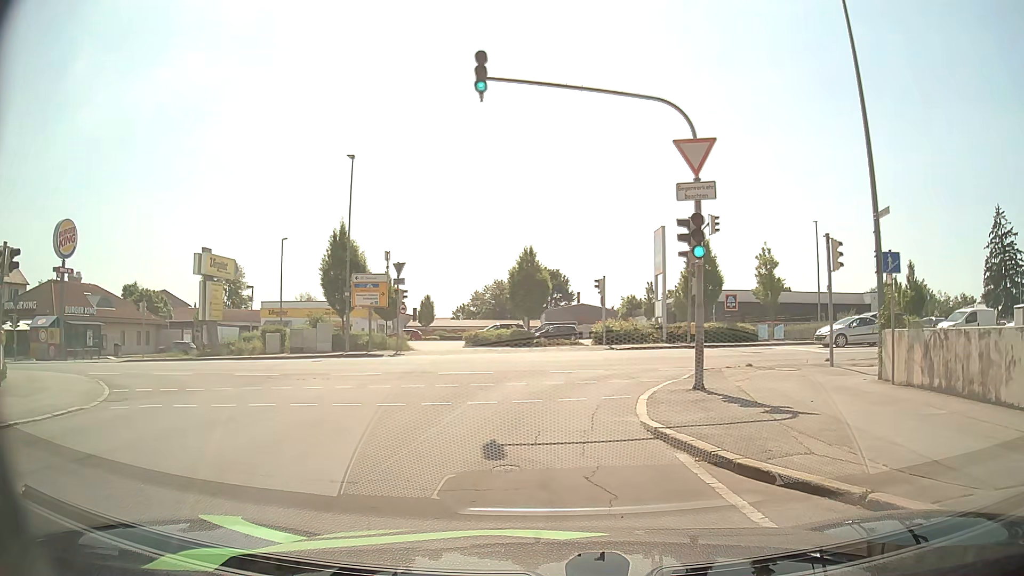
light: Day
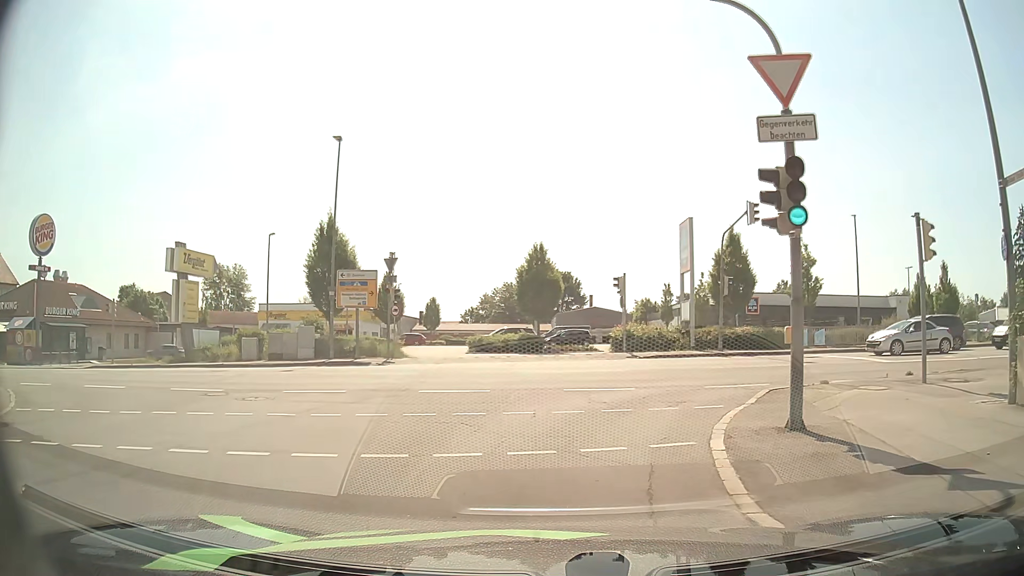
(-0.1, +4.5) m; -1°
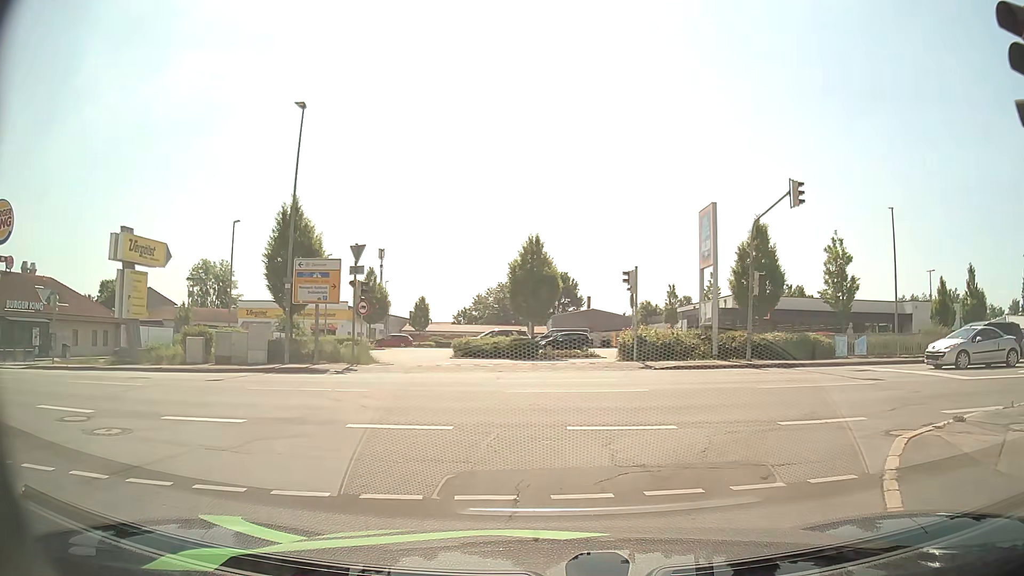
(-0.1, +5.1) m; -1°
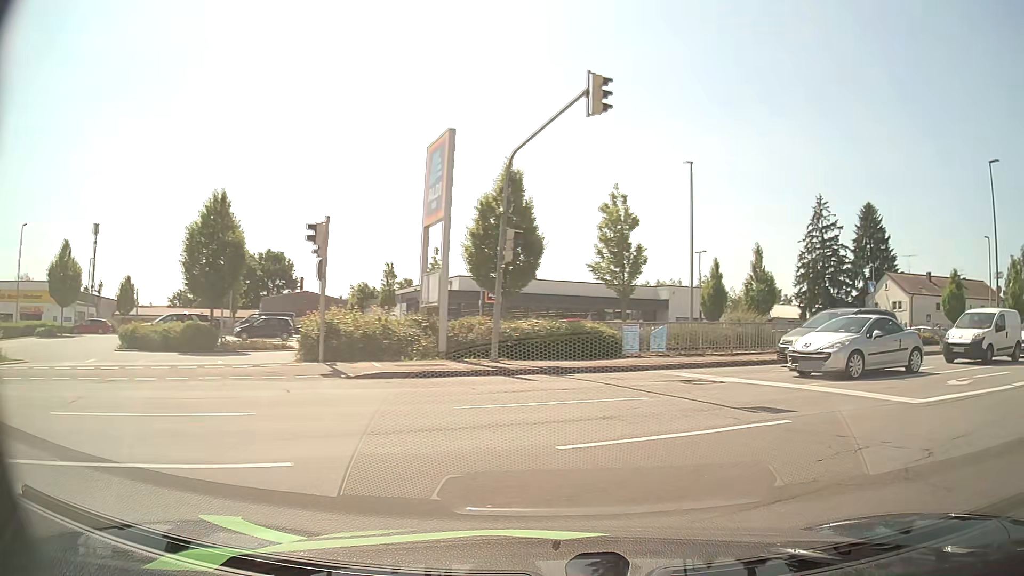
(+1.3, +8.7) m; +24°
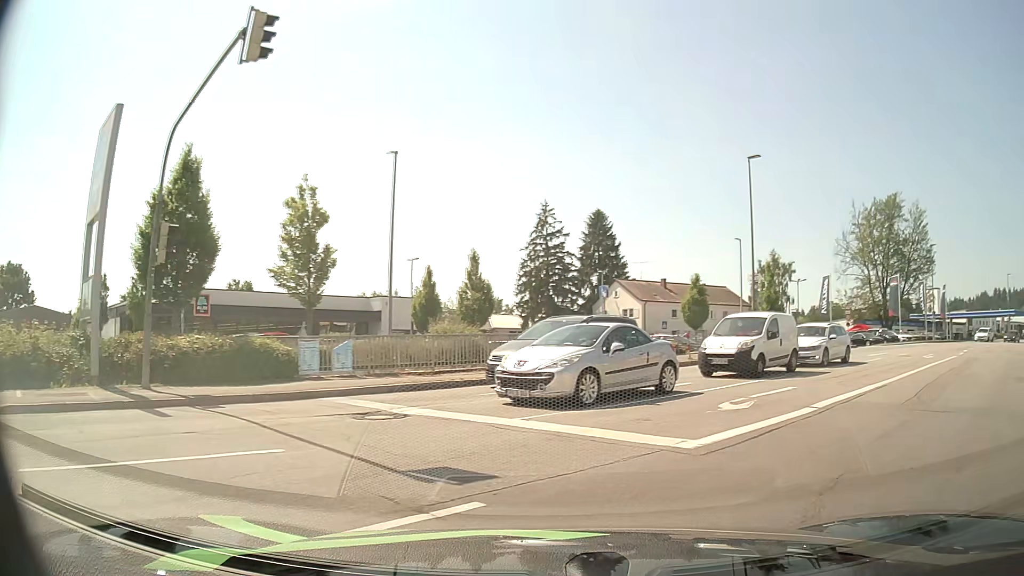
(+0.7, +3.4) m; +25°
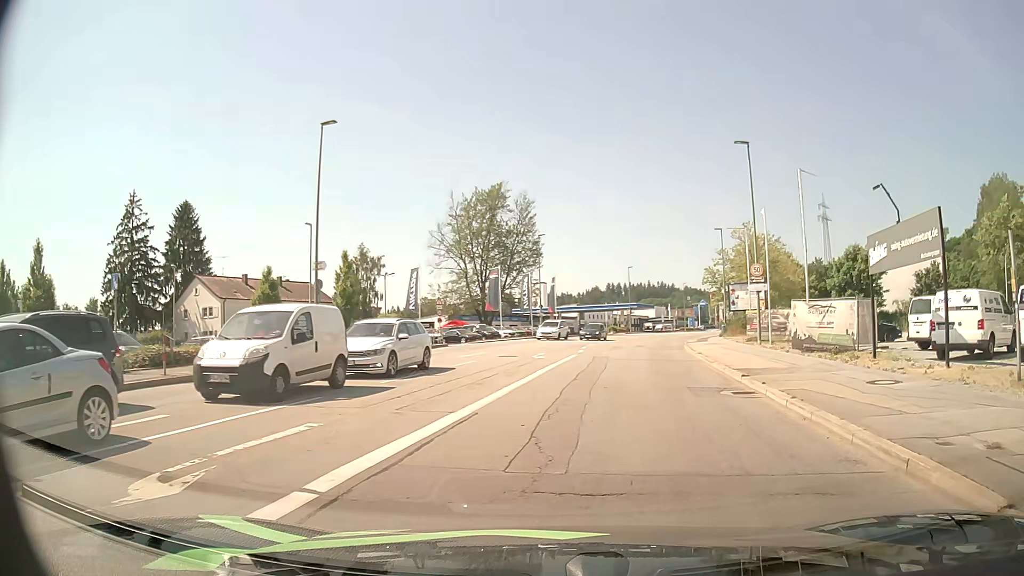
(+2.0, +5.8) m; +34°
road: tertiary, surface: asphalt
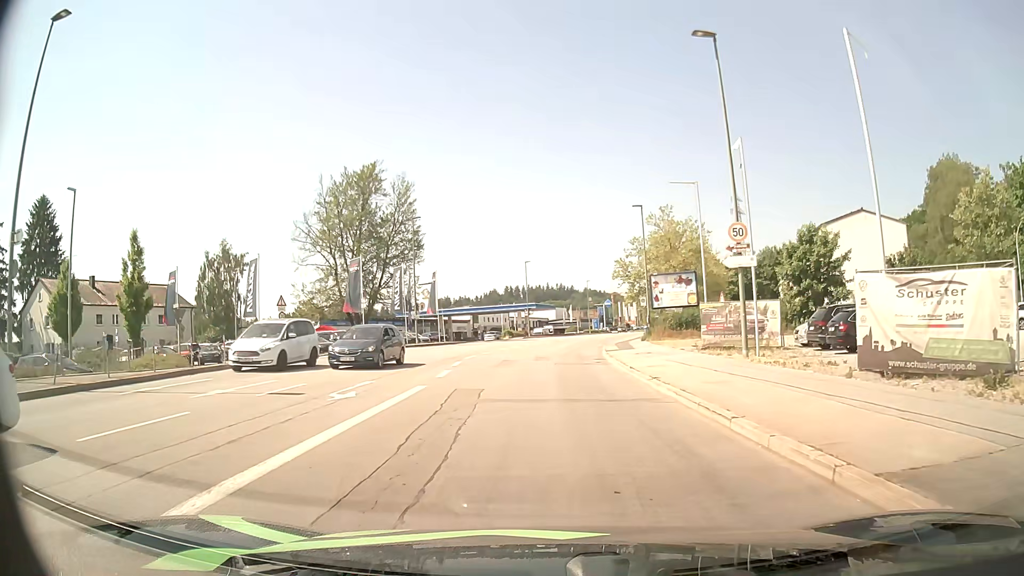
(+1.4, +13.8) m; +8°
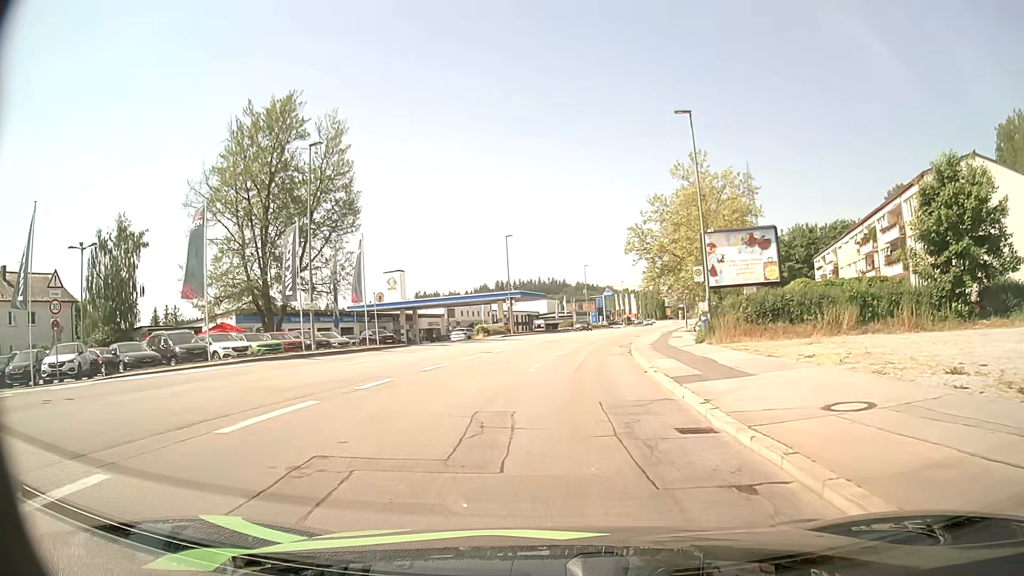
(+0.2, +22.4) m; +1°
(0, +10) (0, +20) (+1, +30) (+2, +40) (+4, +50) (+5, +60) (+8, +69) (+10, +79) (+12, +89) (+15, +99) m
